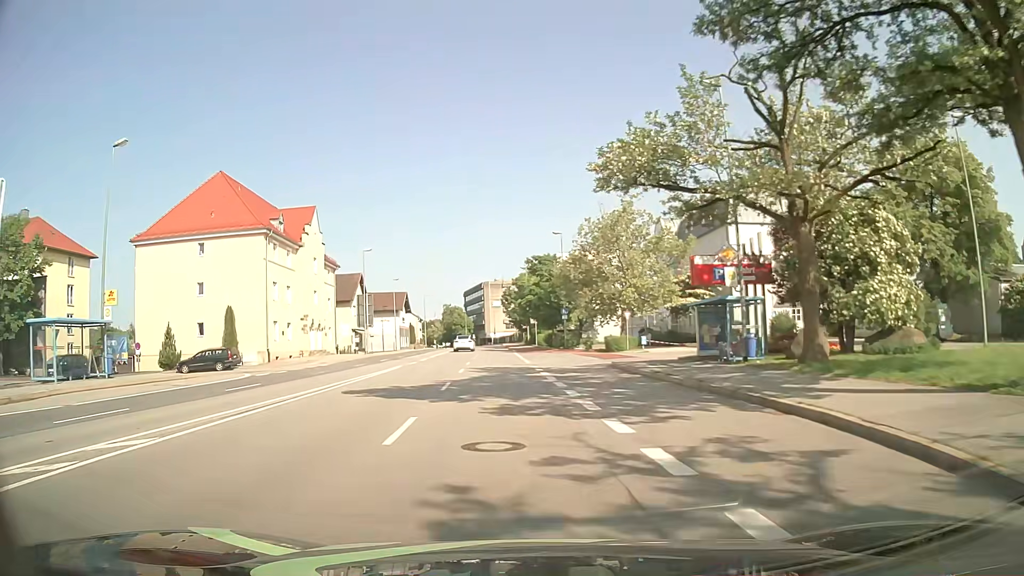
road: primary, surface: asphalt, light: Day
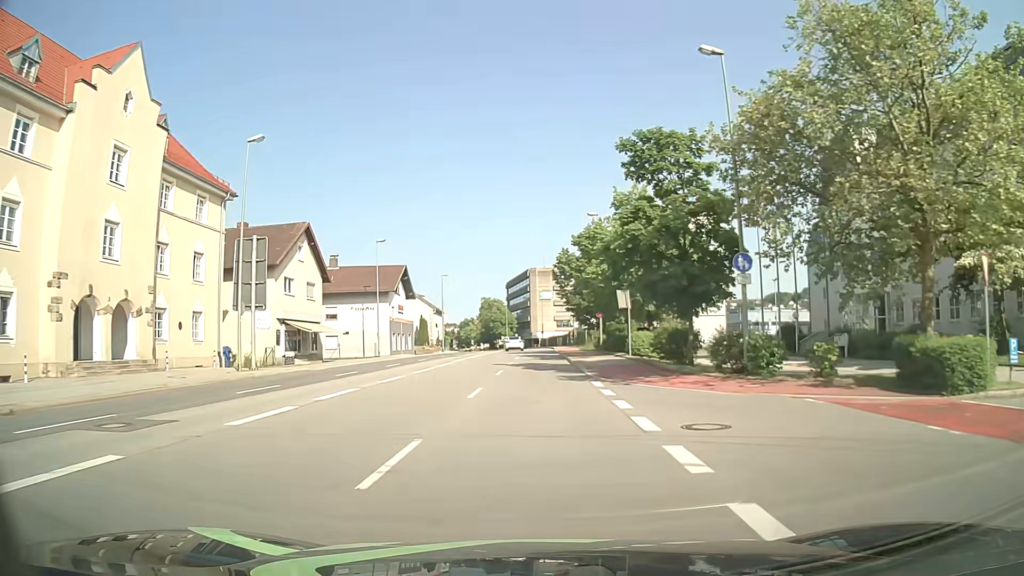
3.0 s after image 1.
(-2.3, +38.6) m; -5°
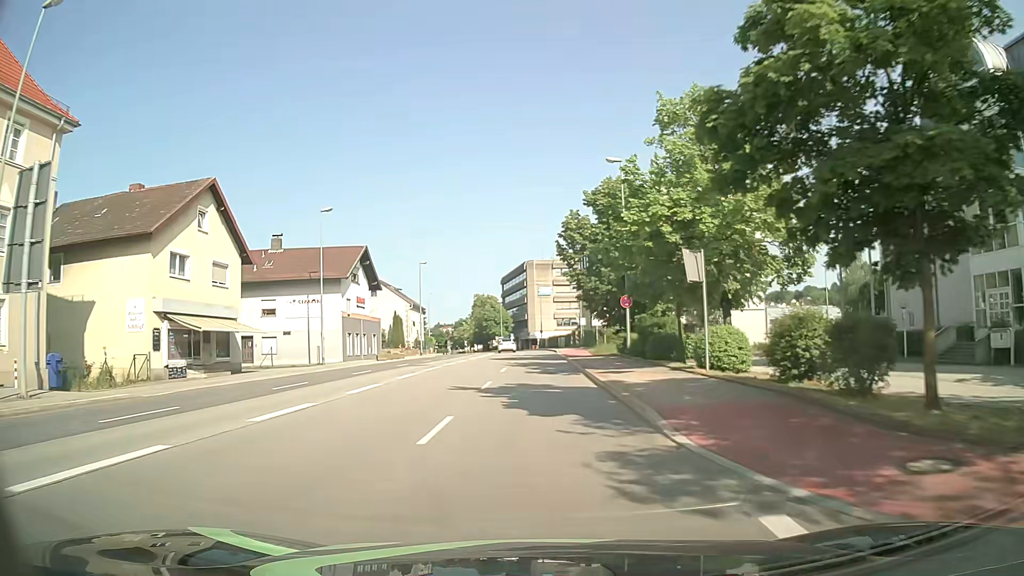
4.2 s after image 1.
(0.0, +15.5) m; 0°
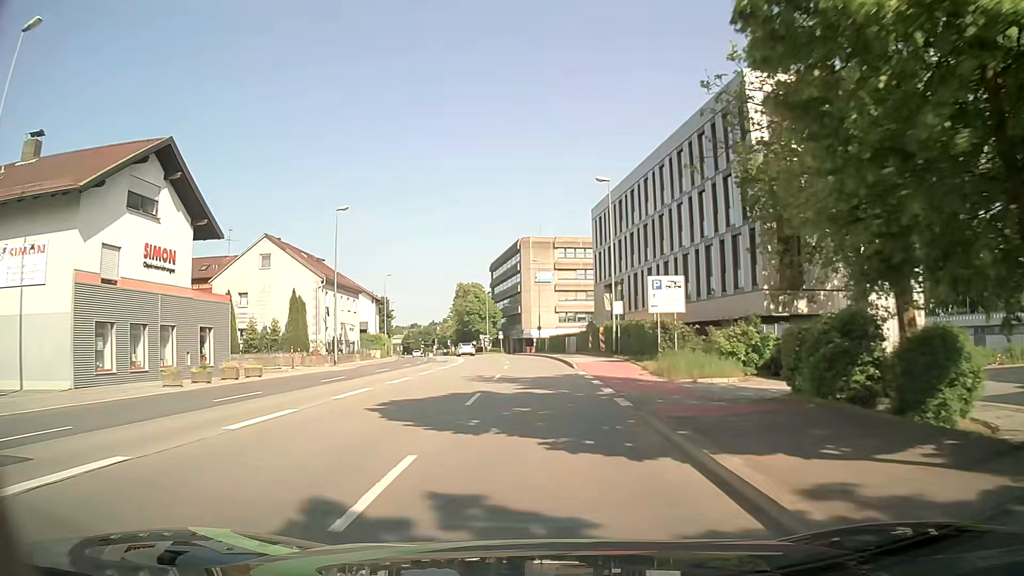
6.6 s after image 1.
(-0.1, +31.0) m; 0°
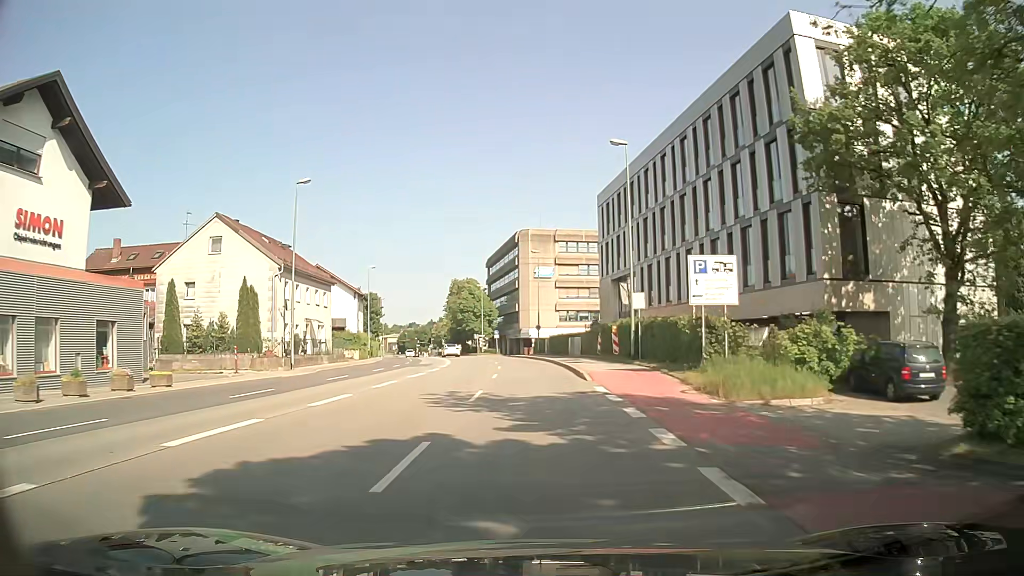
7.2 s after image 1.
(0.0, +7.8) m; 0°
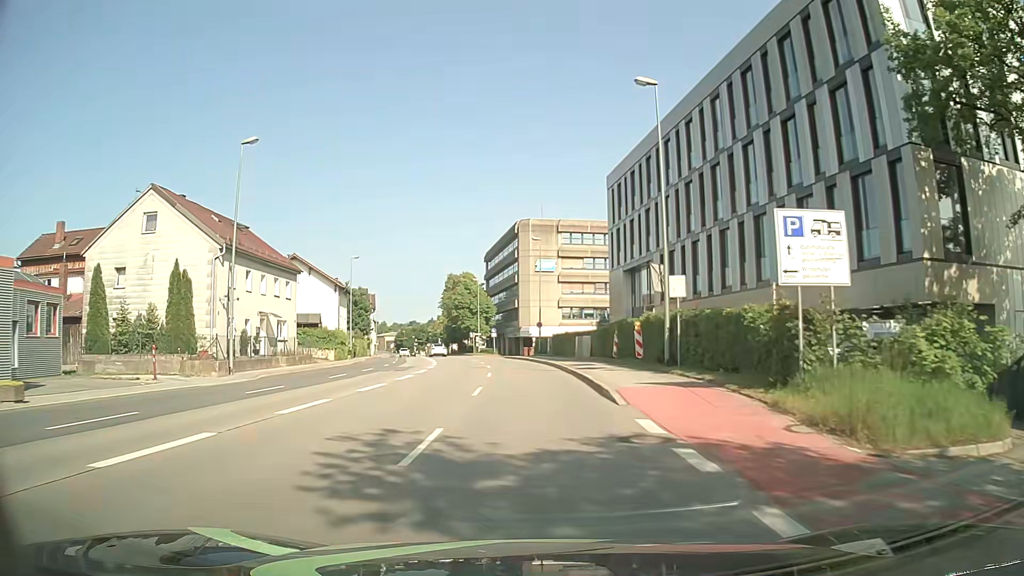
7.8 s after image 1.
(+0.1, +7.8) m; +1°
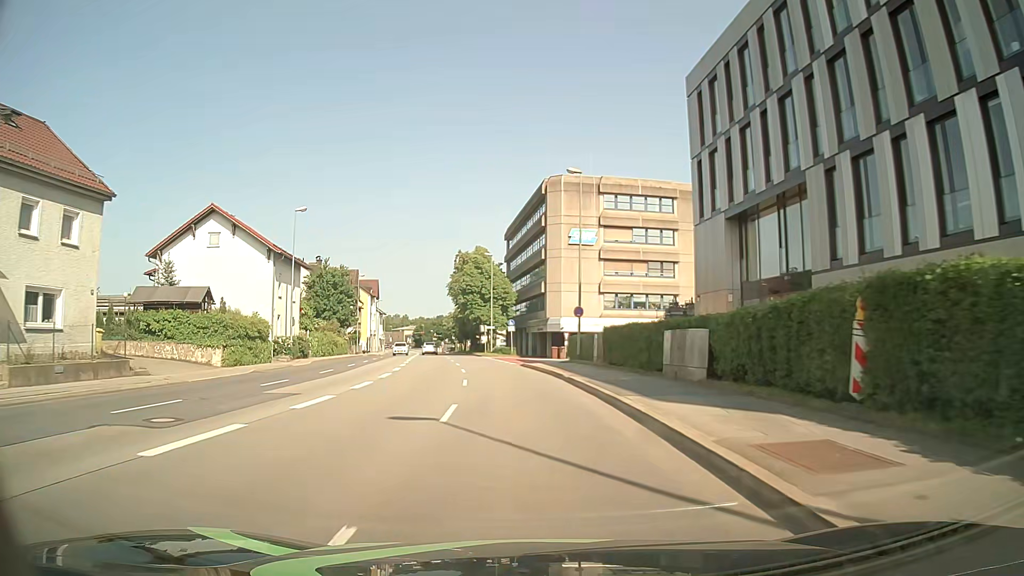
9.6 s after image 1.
(-0.5, +23.4) m; -3°
(0, +10) (-1, +20) (-2, +30) (-3, +40) (-4, +50) (-6, +60) (-7, +70) (-9, +79) (-11, +89) (-12, +99) m
